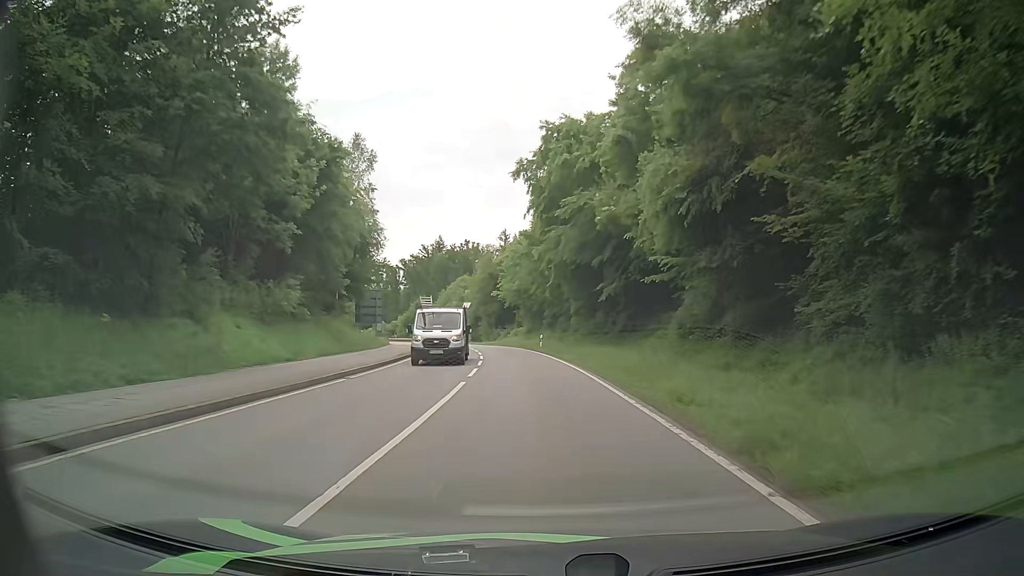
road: secondary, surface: asphalt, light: Day
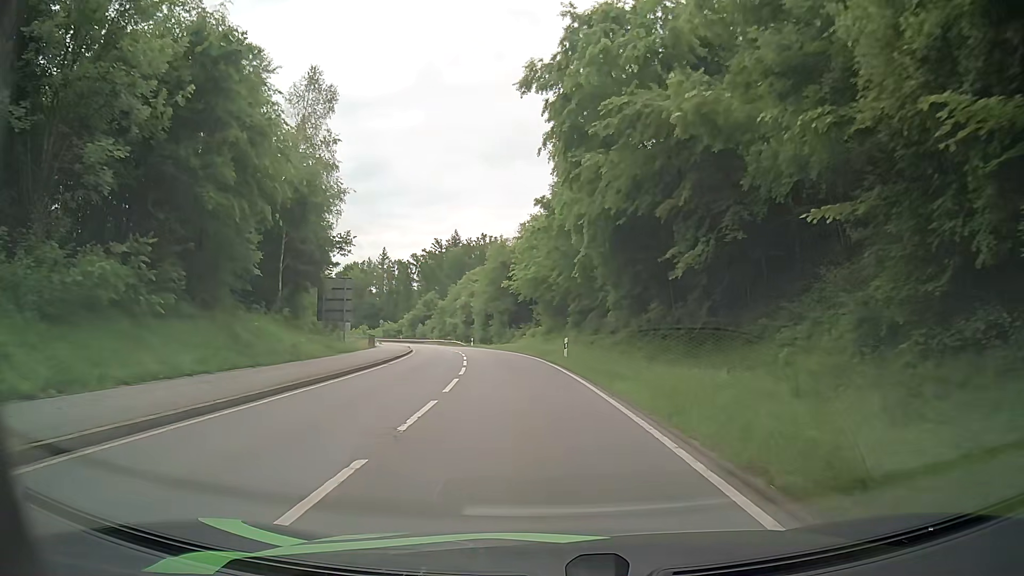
(-0.3, +16.1) m; -2°
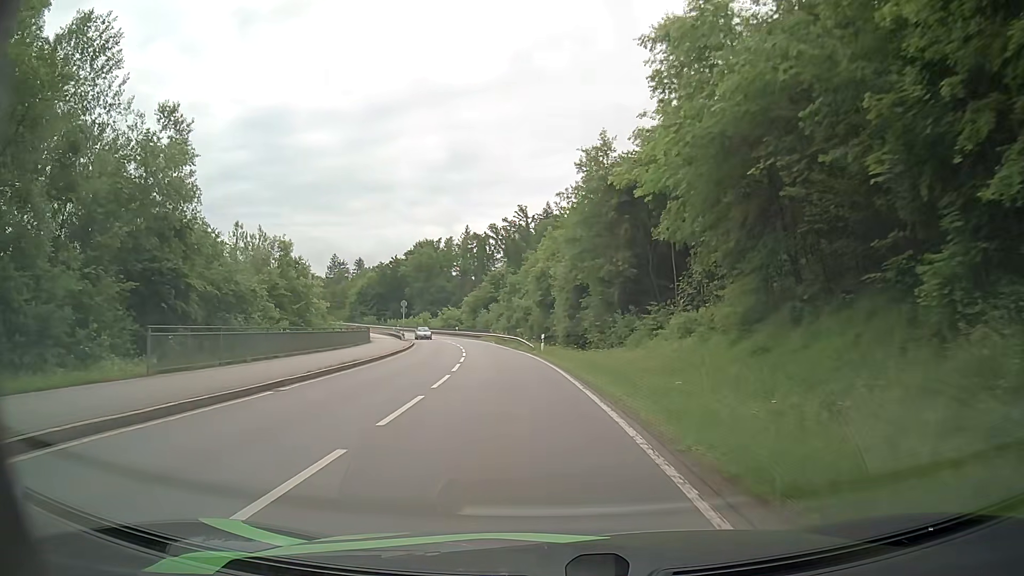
(-2.5, +42.1) m; -8°
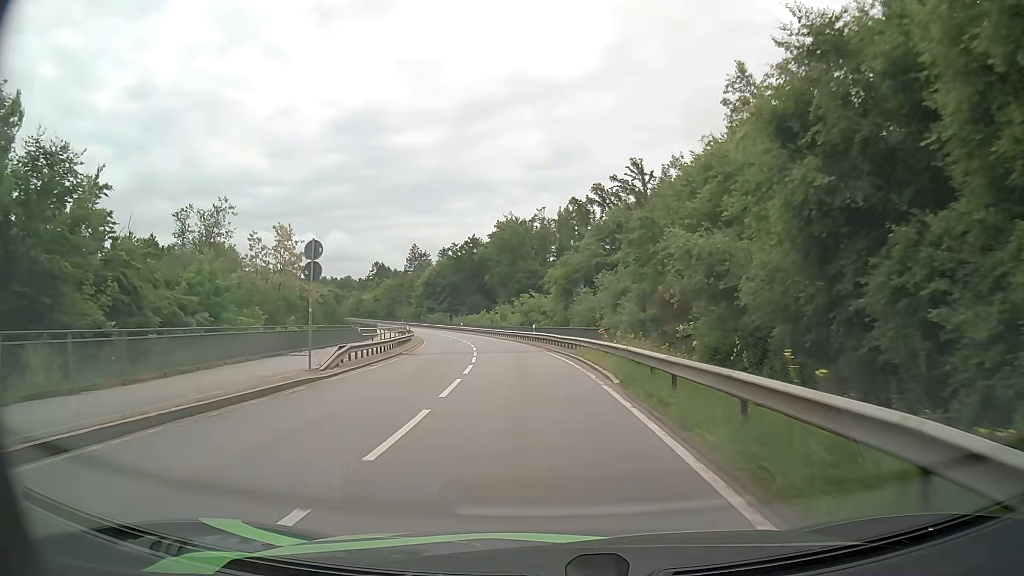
(-3.4, +45.0) m; -8°
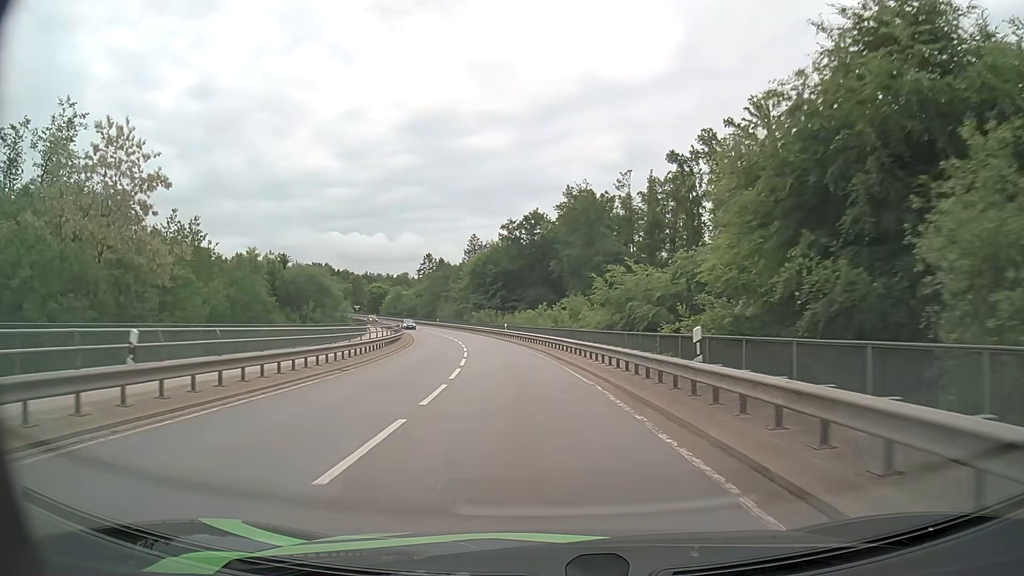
(-2.3, +37.4) m; -6°
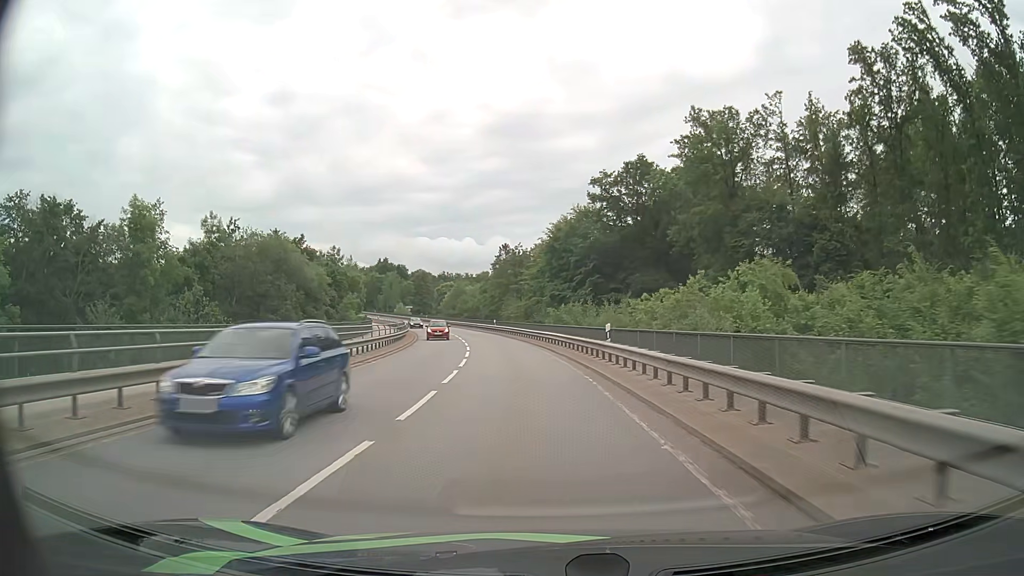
(-2.6, +38.3) m; -8°
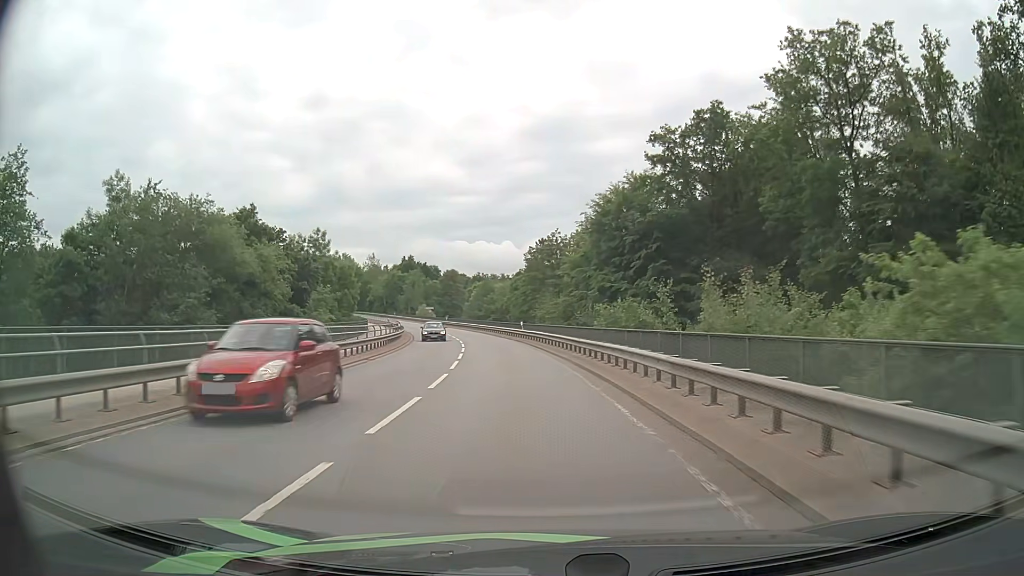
(-0.5, +19.4) m; -3°
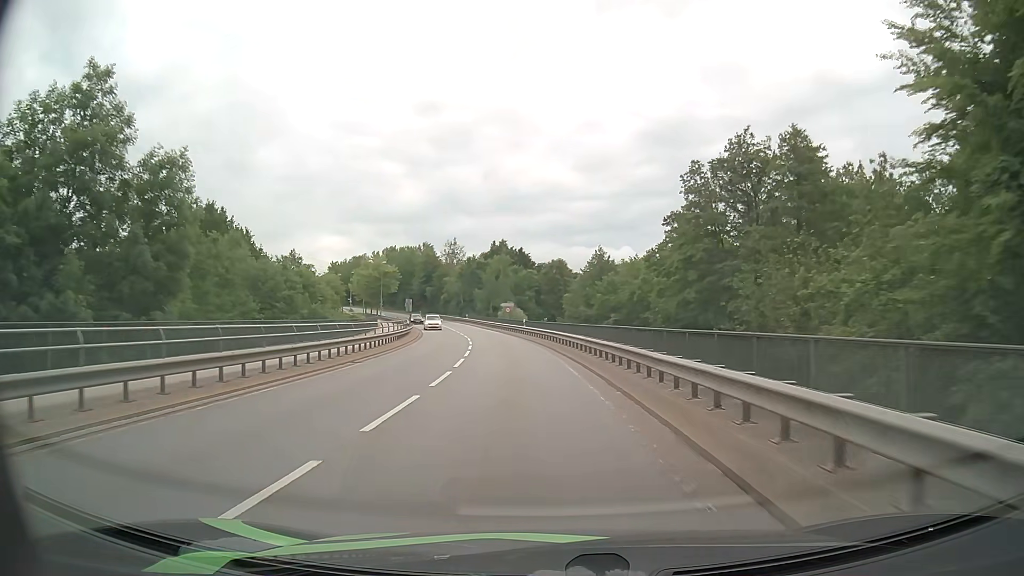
(-3.8, +48.4) m; -10°
(0, +10) (-1, +20) (-2, +30) (-3, +40) (-4, +50) (-6, +60) (-8, +69) (-10, +79) (-12, +89) (-15, +99) m
